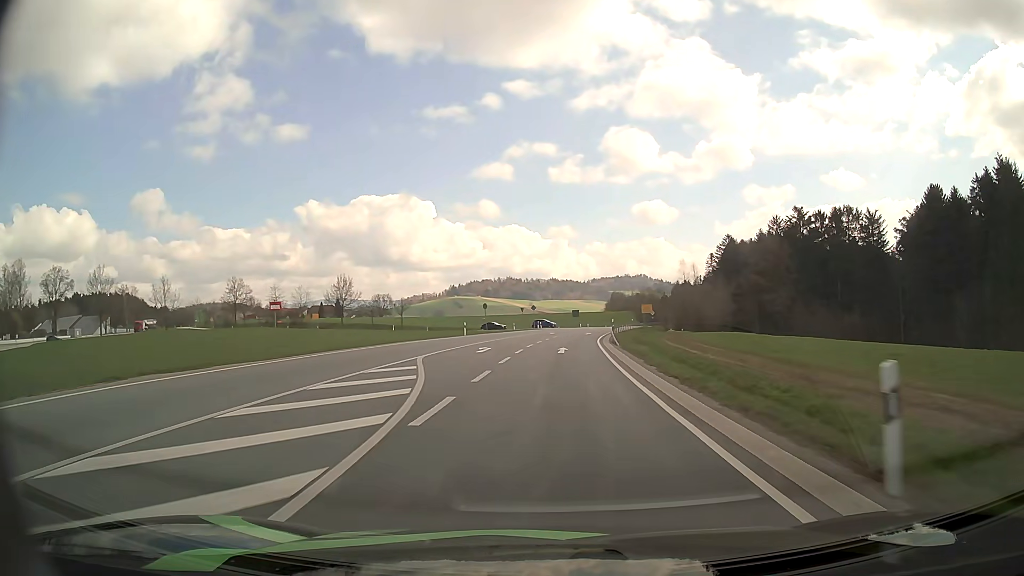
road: secondary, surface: asphalt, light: Day
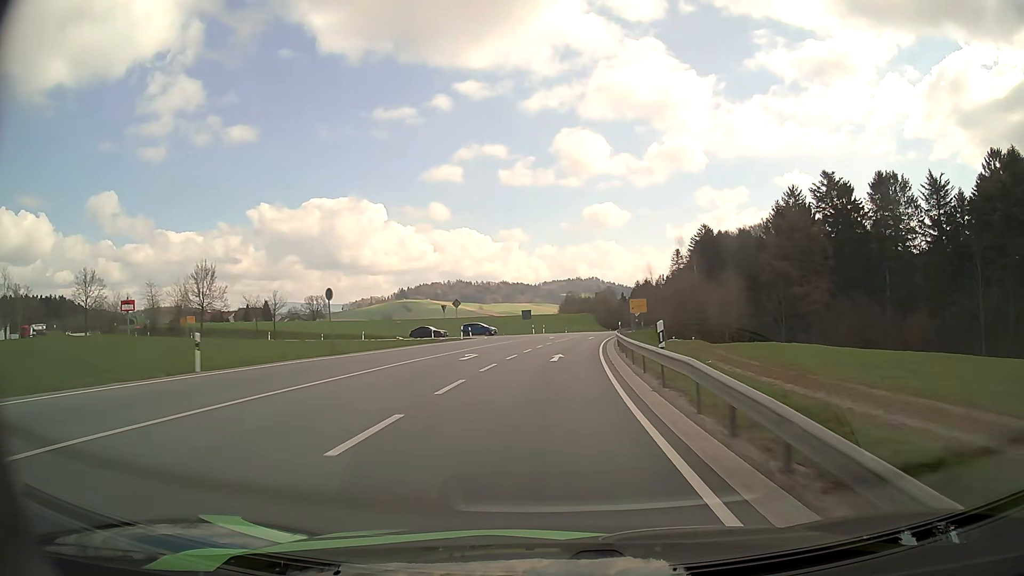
(+1.6, +37.7) m; +4°
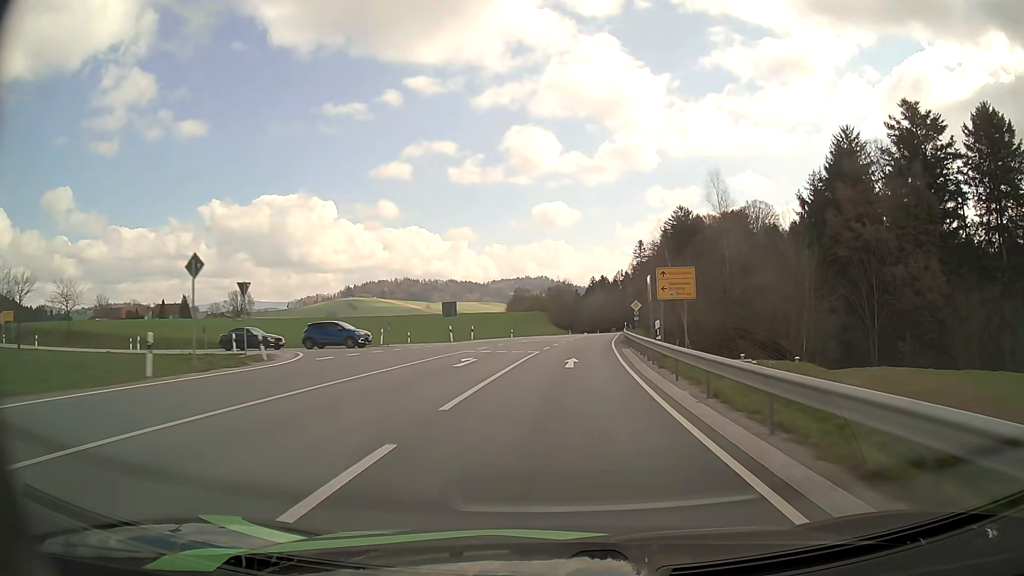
(+1.2, +38.5) m; +4°
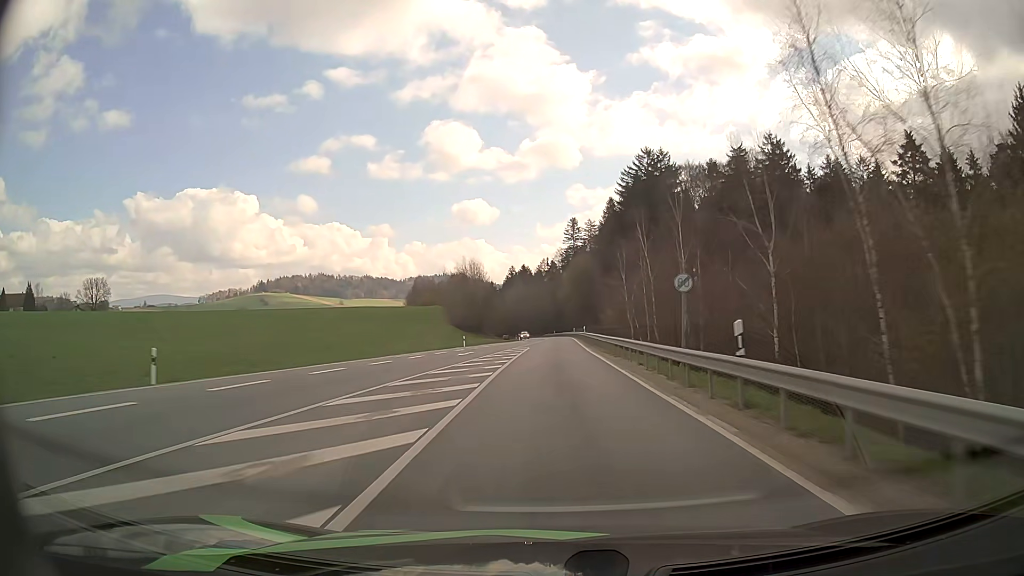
(+4.4, +66.5) m; +7°
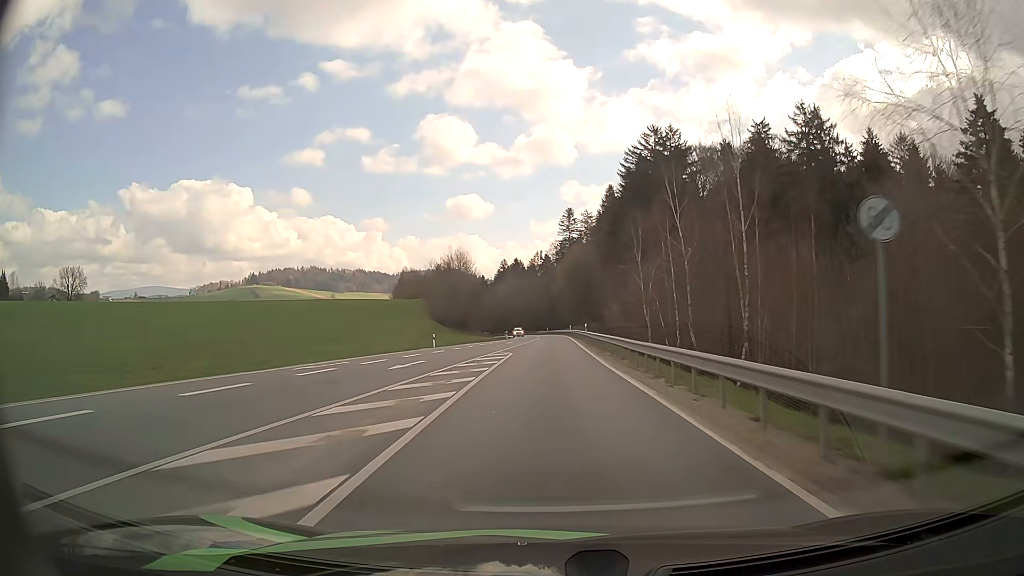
(0.0, +13.9) m; +1°
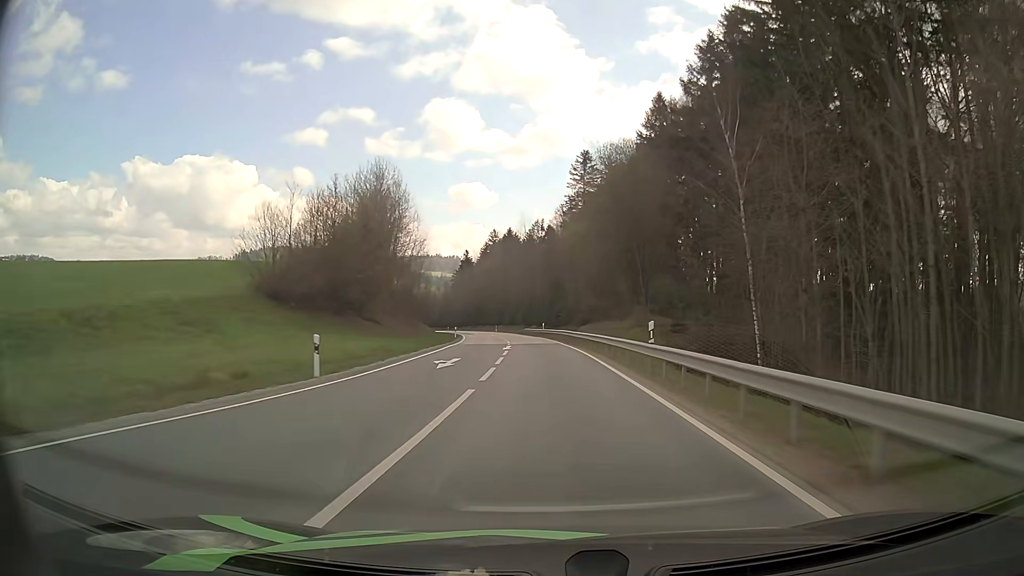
(+0.1, +71.9) m; 0°
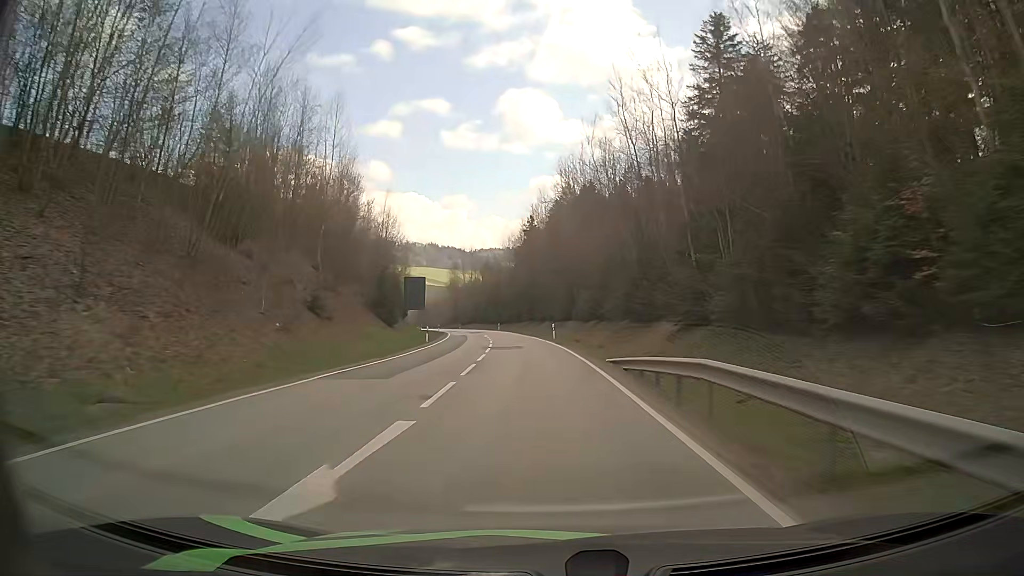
(-3.3, +71.6) m; -7°
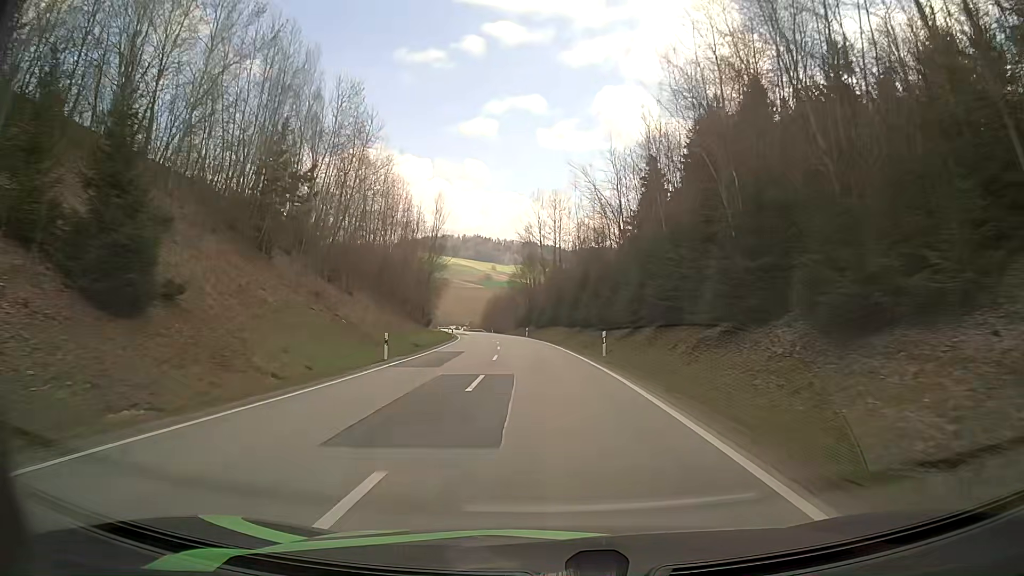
(-5.1, +68.5) m; -8°
(0, +10) (0, +20) (-1, +30) (-2, +40) (-2, +50) (-3, +60) (-4, +70) (-6, +80) (-7, +90) (-8, +100) m
